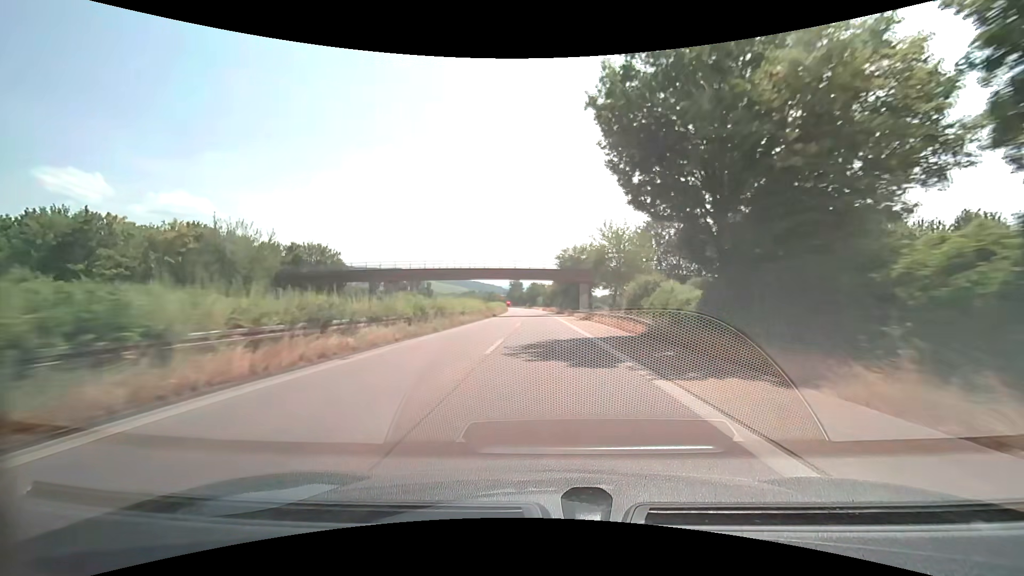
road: trunk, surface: asphalt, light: Day
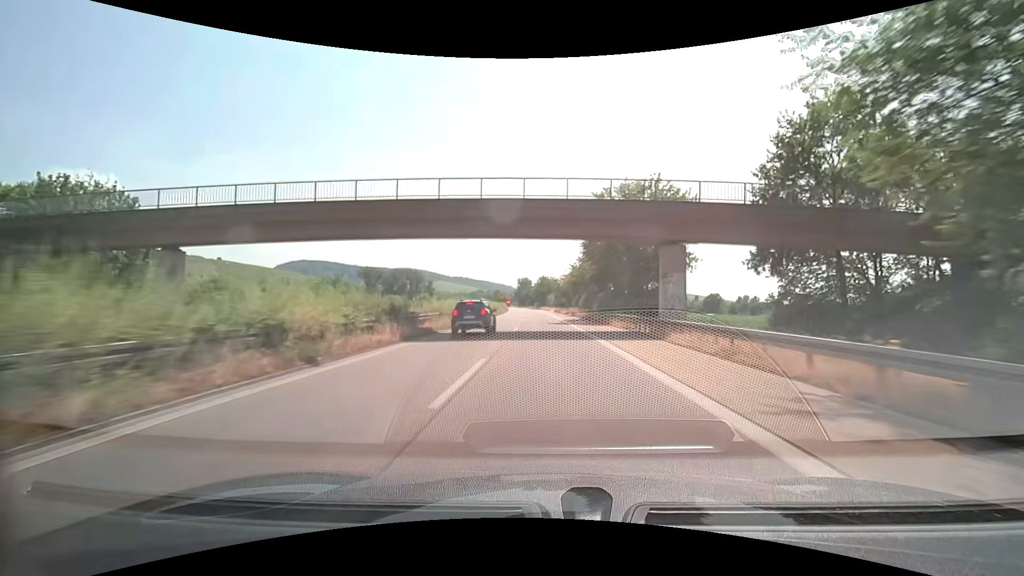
(-0.6, +43.4) m; -1°
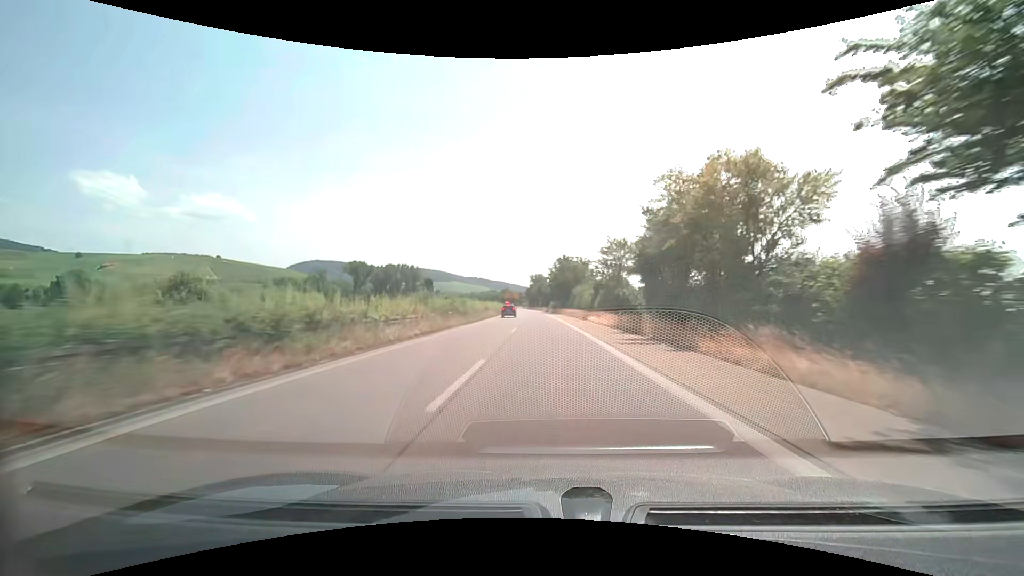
(-1.0, +72.1) m; -2°
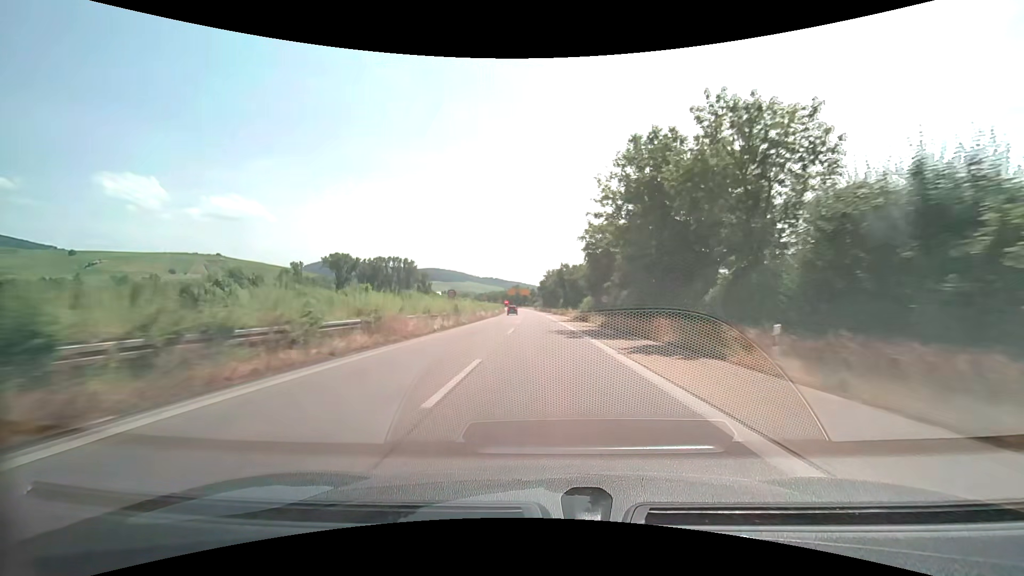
(-1.1, +71.8) m; -2°
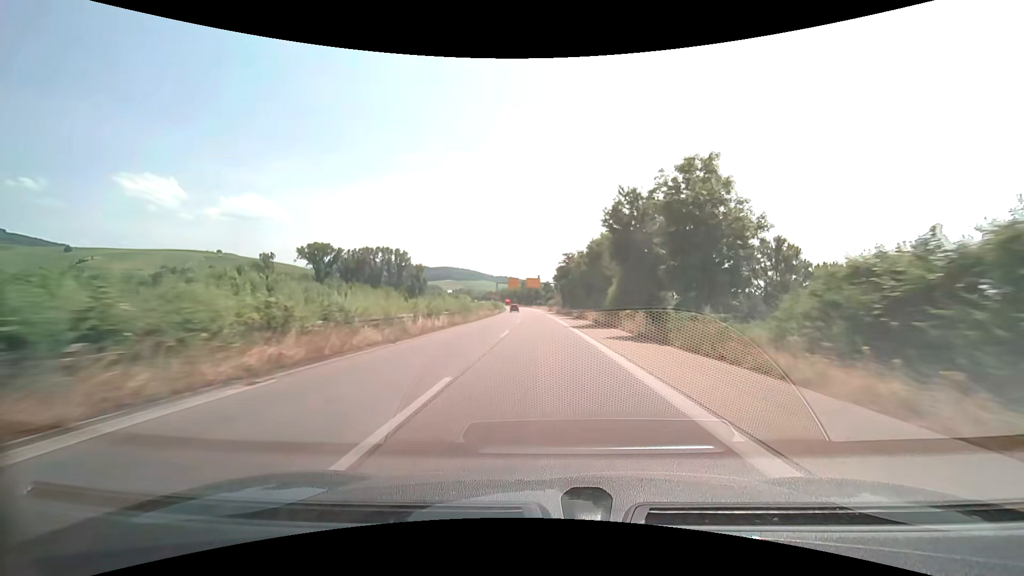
(-0.8, +57.3) m; -2°
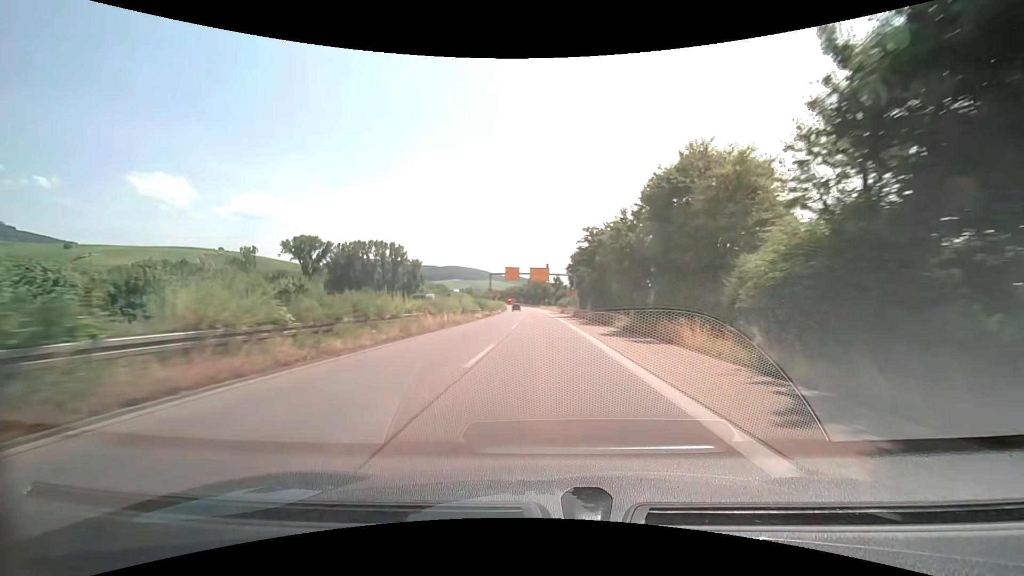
(-0.3, +28.6) m; -1°
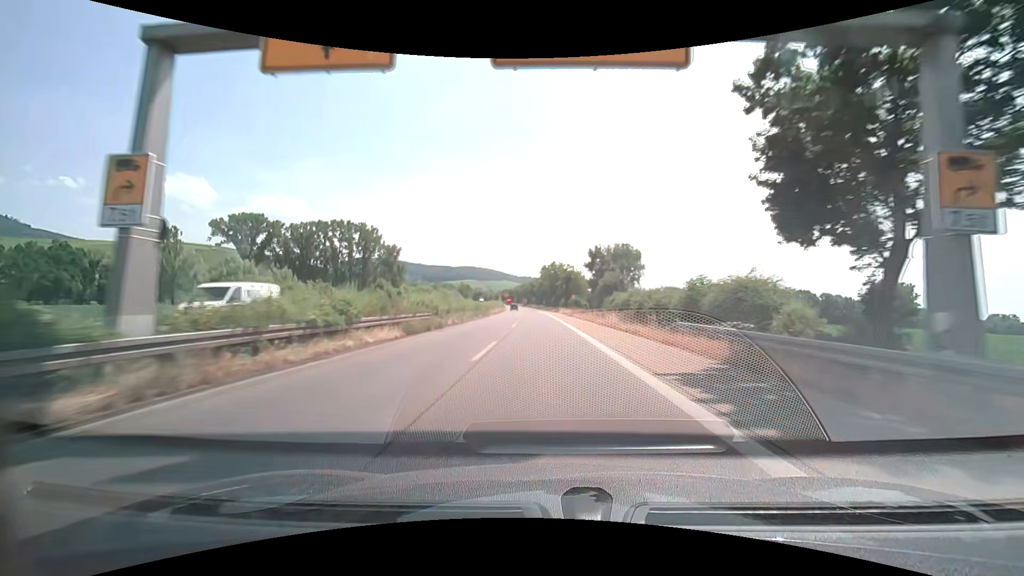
(-1.2, +70.7) m; -2°
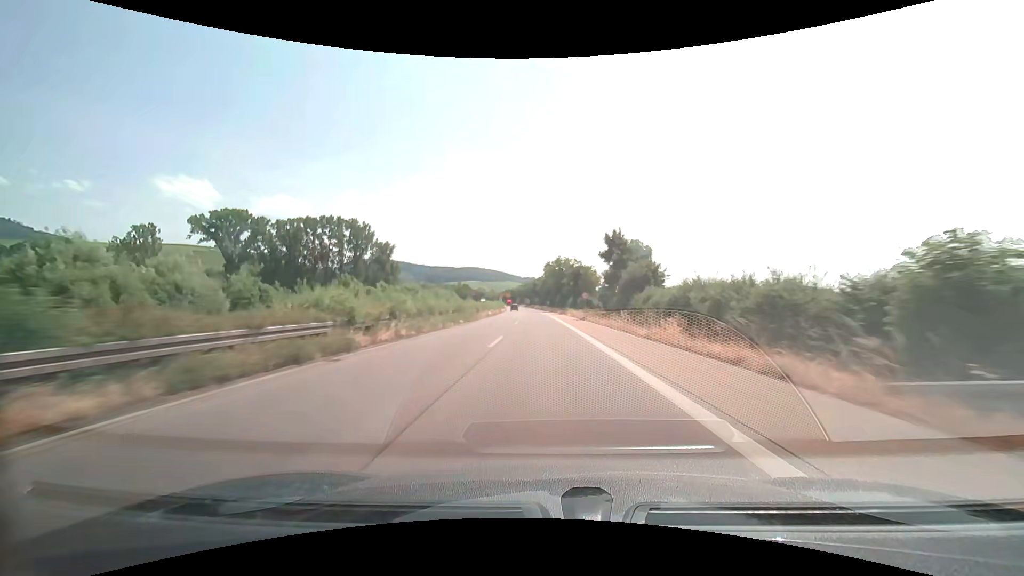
(0.0, +14.0) m; 0°
(0, +10) (0, +20) (0, +30) (0, +40) (-1, +50) (-1, +60) (-1, +70) (-2, +80) (-2, +90) (-2, +100) m
